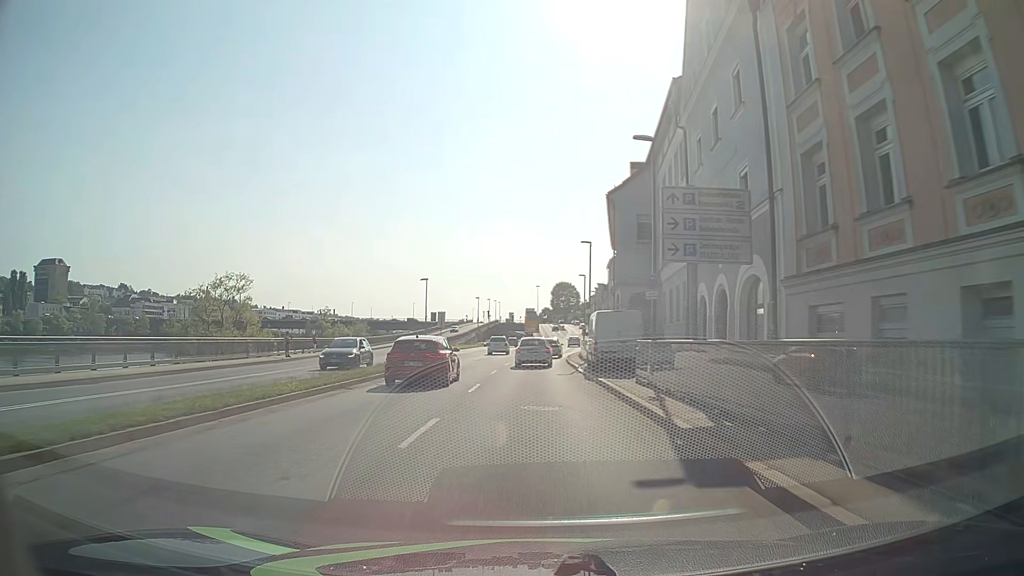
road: primary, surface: asphalt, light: Day
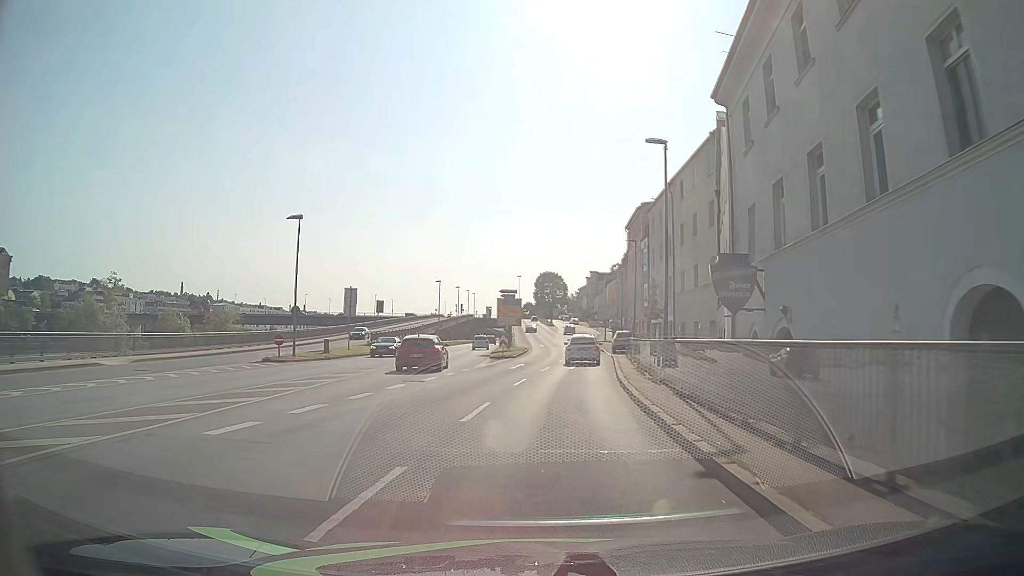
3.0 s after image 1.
(+0.1, +38.2) m; +2°
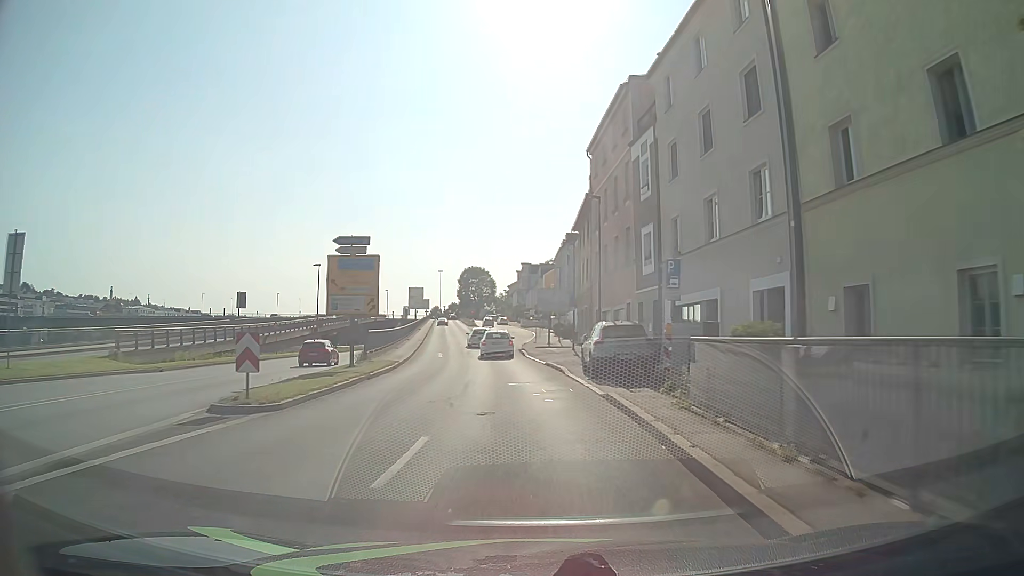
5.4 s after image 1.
(+1.7, +30.4) m; +5°
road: primary_link
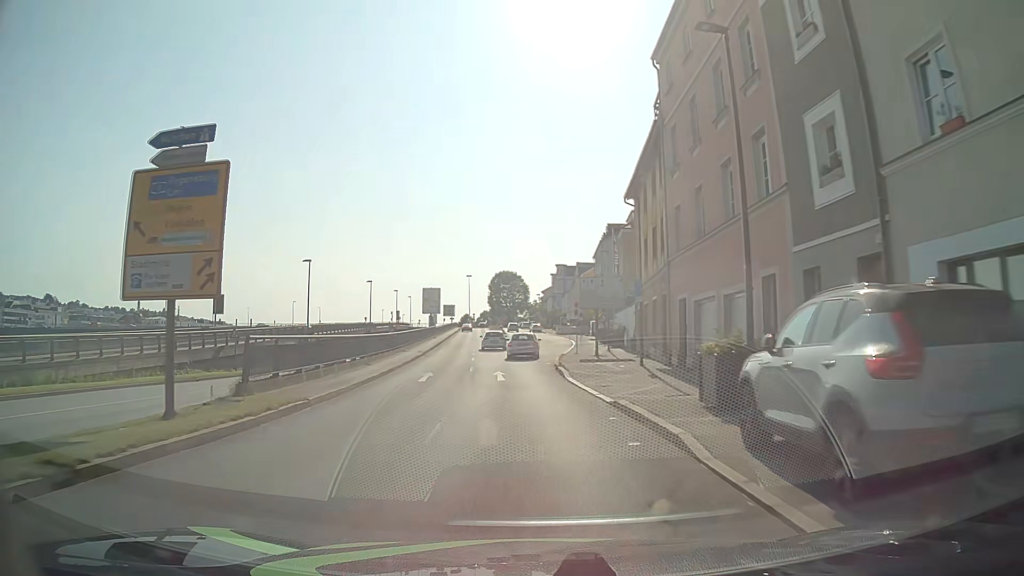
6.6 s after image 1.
(-0.2, +15.2) m; -3°
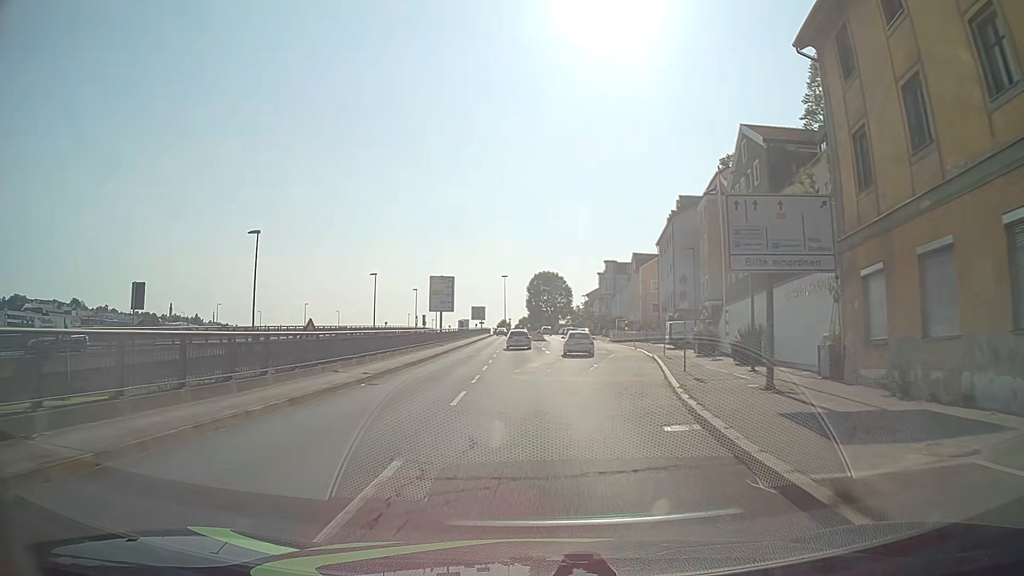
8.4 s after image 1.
(-0.8, +22.6) m; -3°
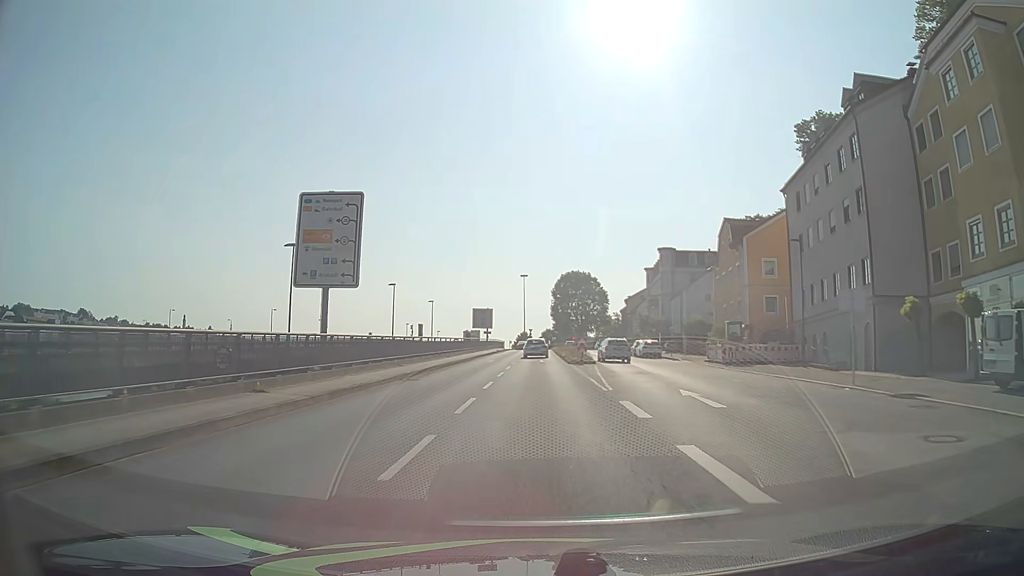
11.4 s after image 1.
(-1.2, +37.2) m; -3°
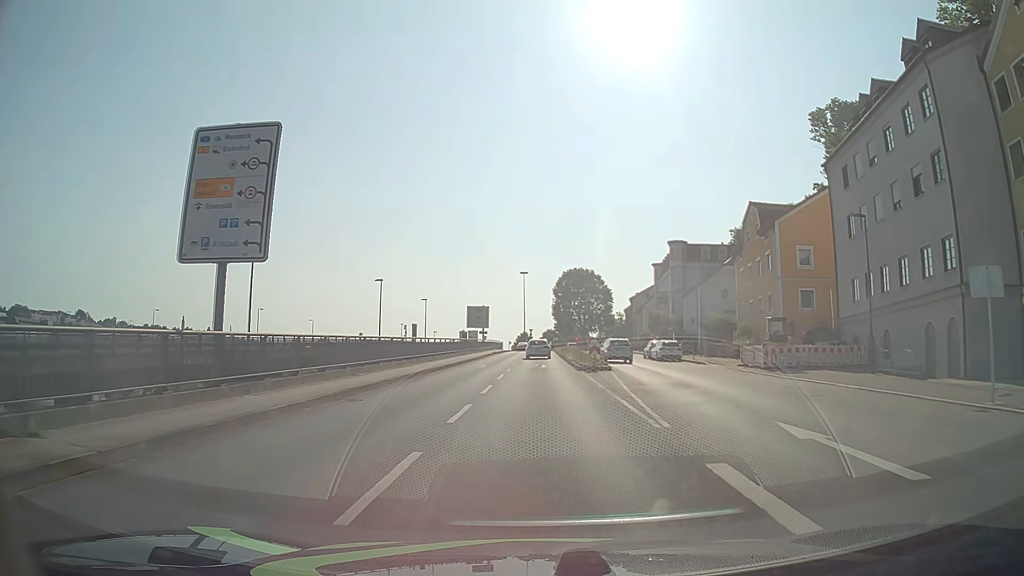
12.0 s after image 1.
(0.0, +7.4) m; 0°
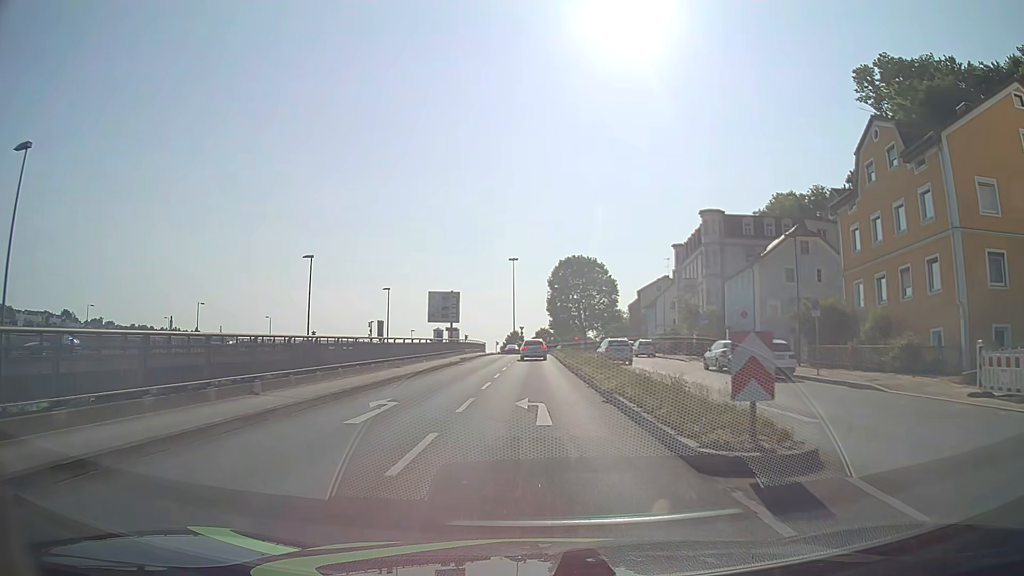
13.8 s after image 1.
(+0.2, +22.3) m; +1°
(0, +10) (0, +20) (0, +30) (0, +40) (0, +50) (0, +60) (0, +70) (0, +80) (0, +90) (-1, +100) m
